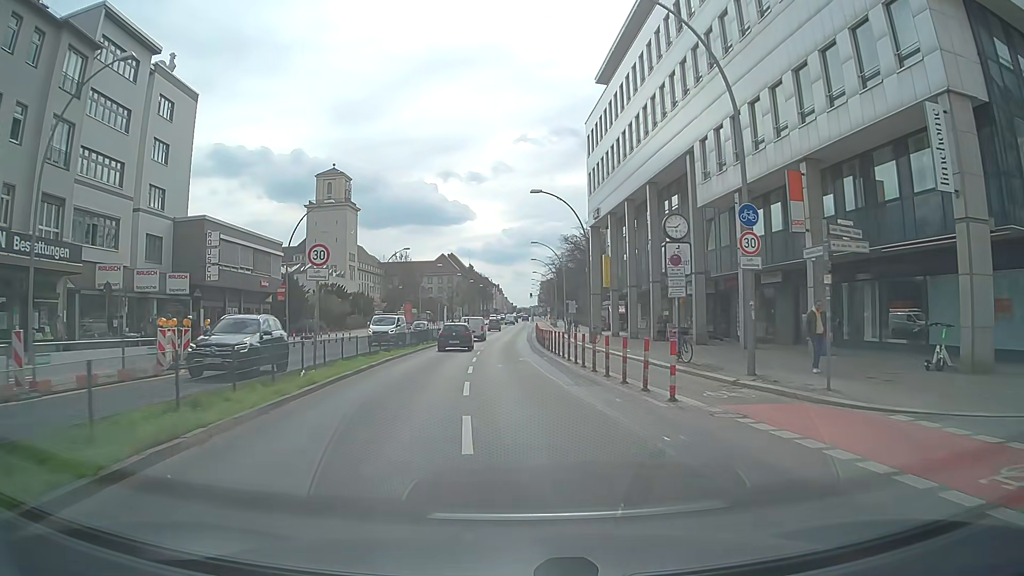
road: primary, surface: asphalt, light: Day
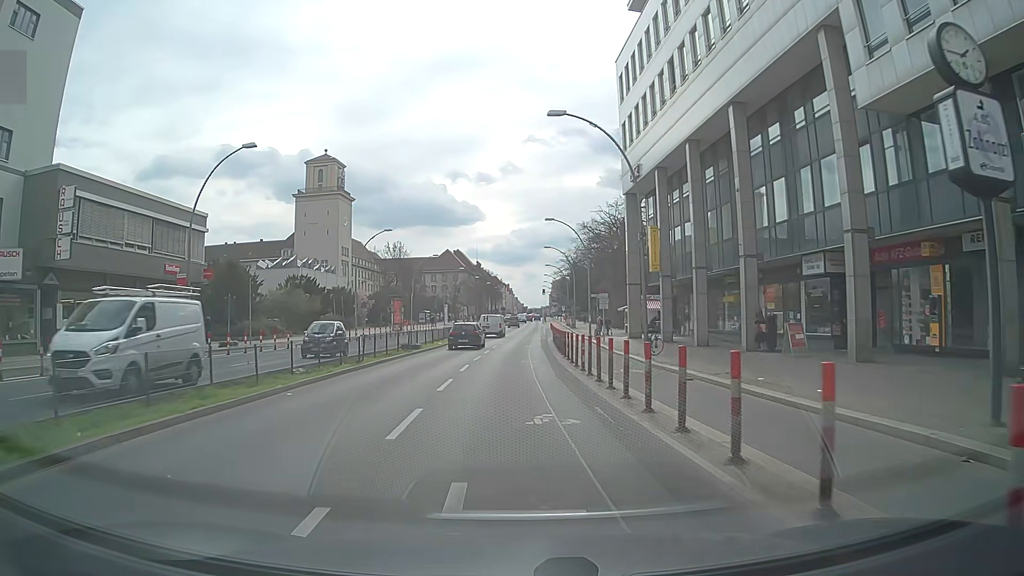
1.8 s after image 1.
(0.0, +17.3) m; -1°
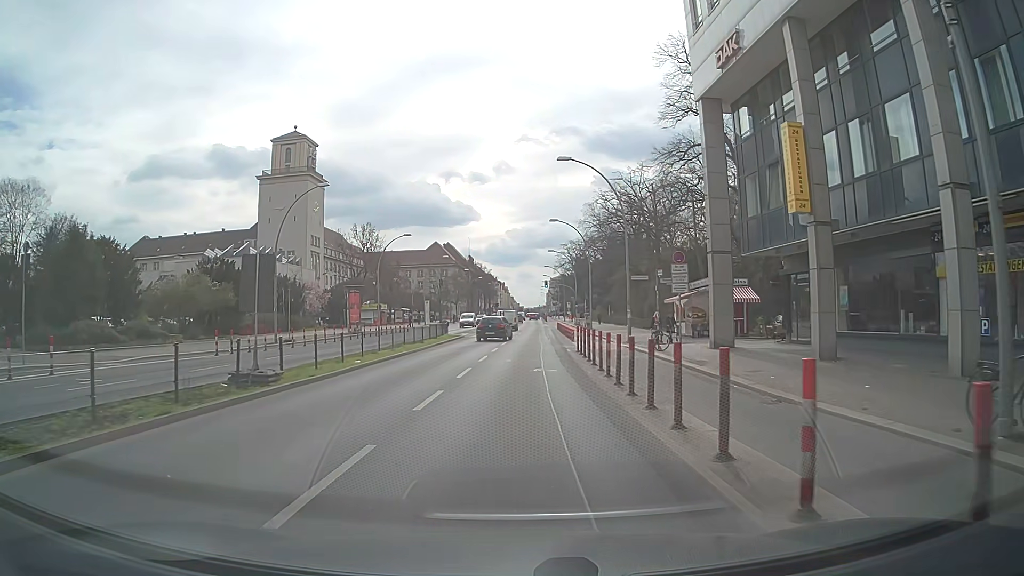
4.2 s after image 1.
(-0.4, +21.6) m; -1°
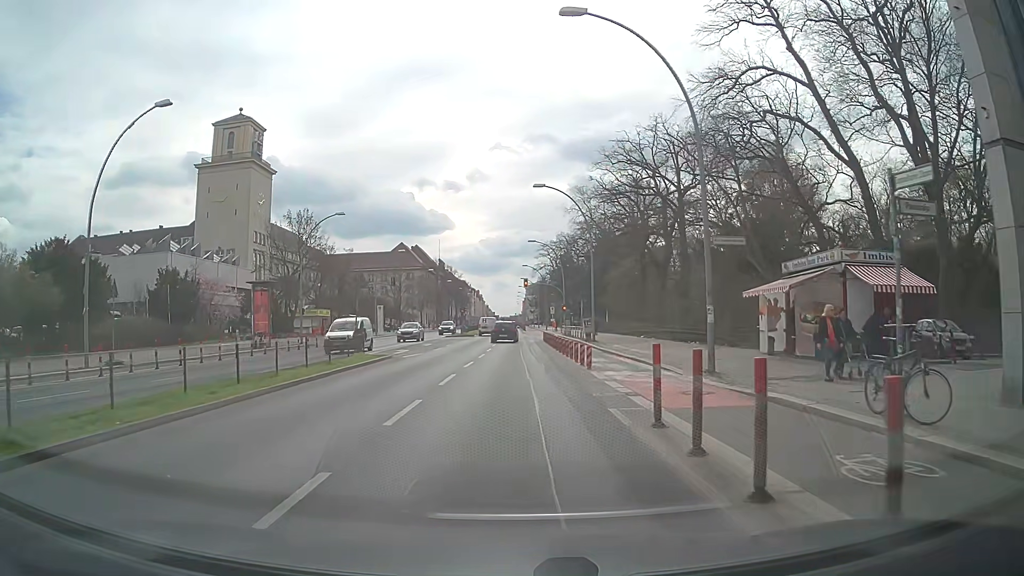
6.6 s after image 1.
(+0.3, +19.3) m; +2°
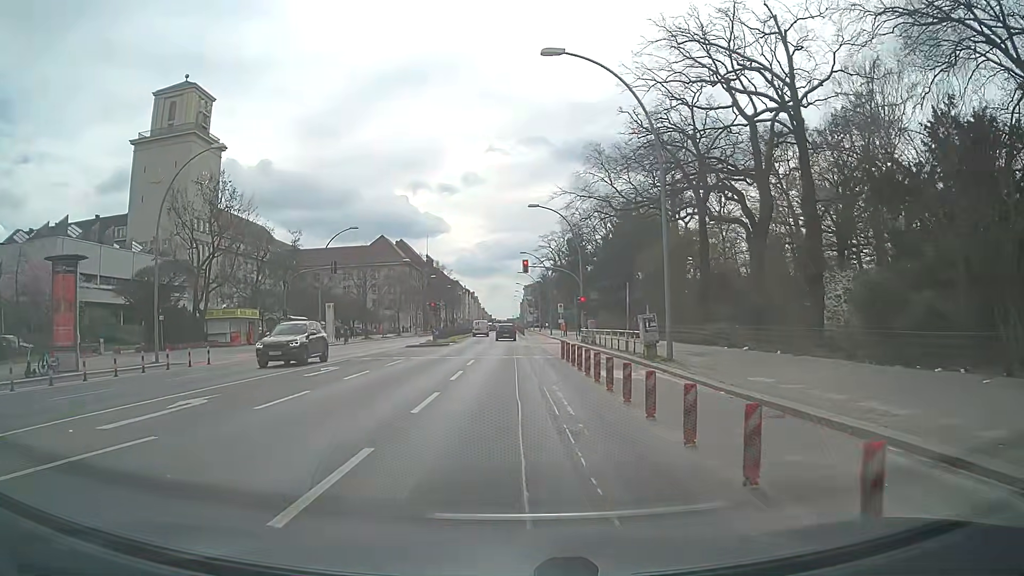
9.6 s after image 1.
(+0.2, +22.7) m; +1°
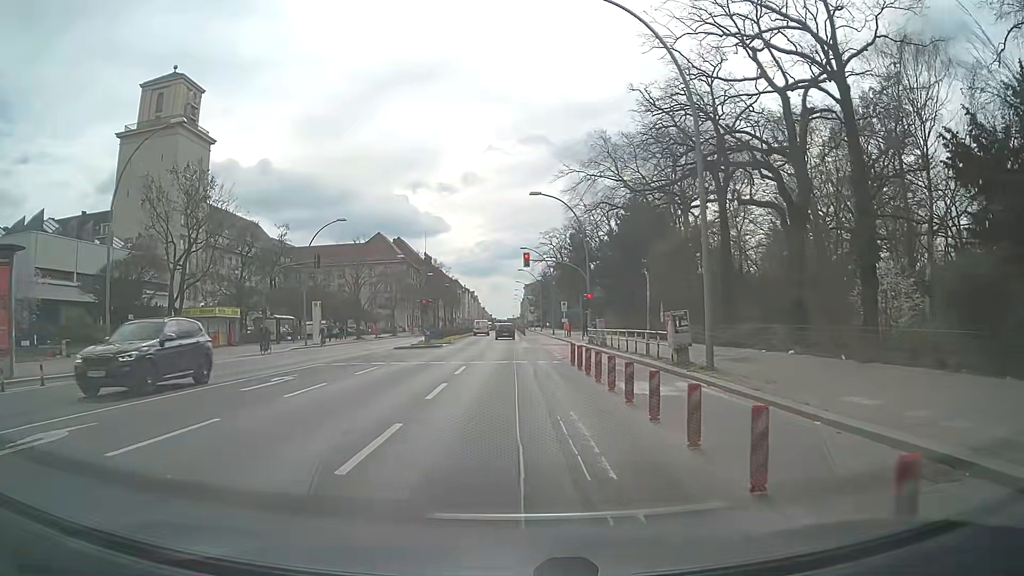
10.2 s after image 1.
(0.0, +4.5) m; 0°
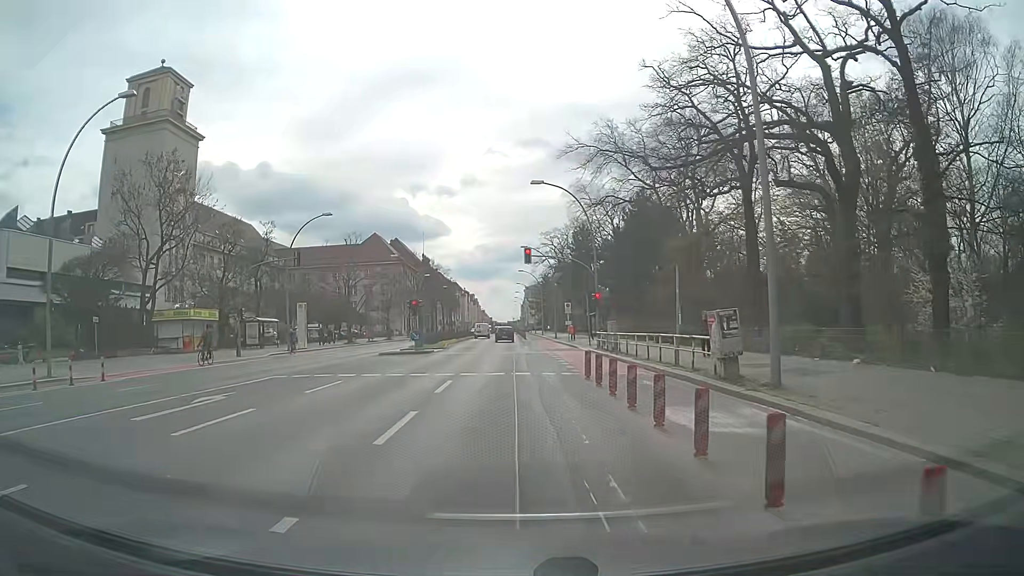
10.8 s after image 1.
(0.0, +4.5) m; 0°
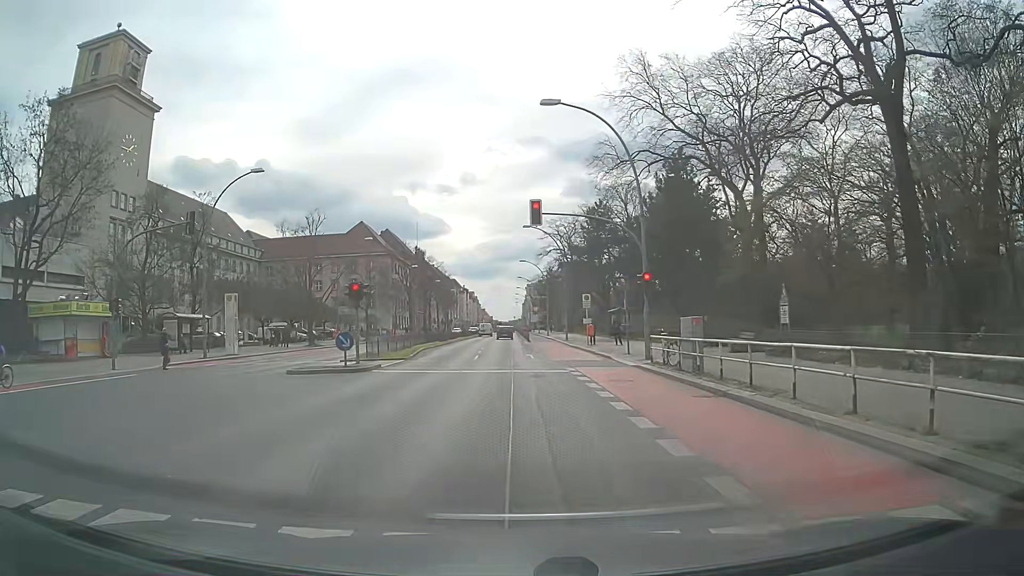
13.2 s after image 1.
(0.0, +14.6) m; 0°
(0, +10) (0, +20) (0, +30) (-1, +40) (-1, +50) (-1, +60) (-1, +70) (-1, +80) (-2, +90) (-2, +100) m
